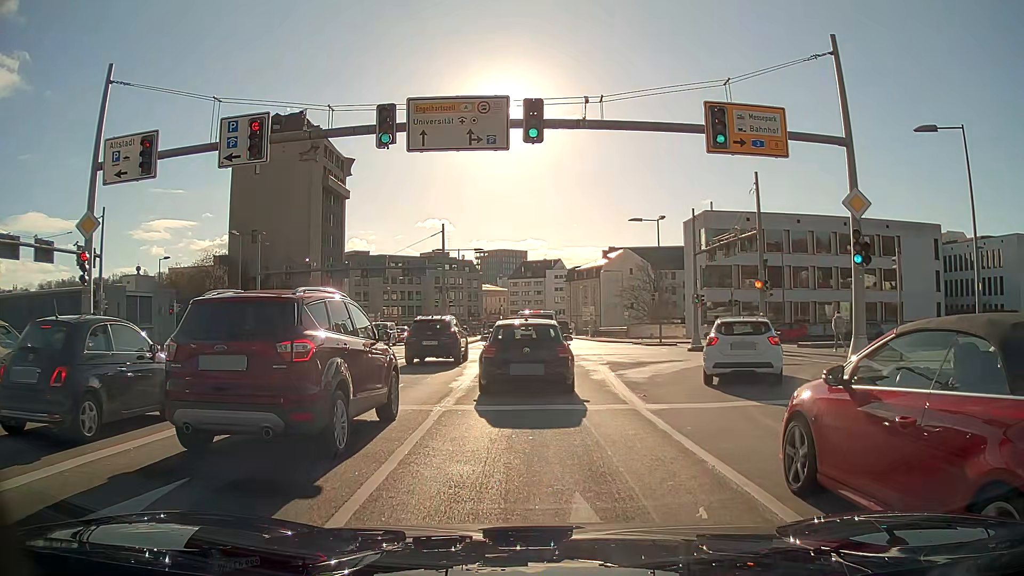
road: primary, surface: asphalt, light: Day
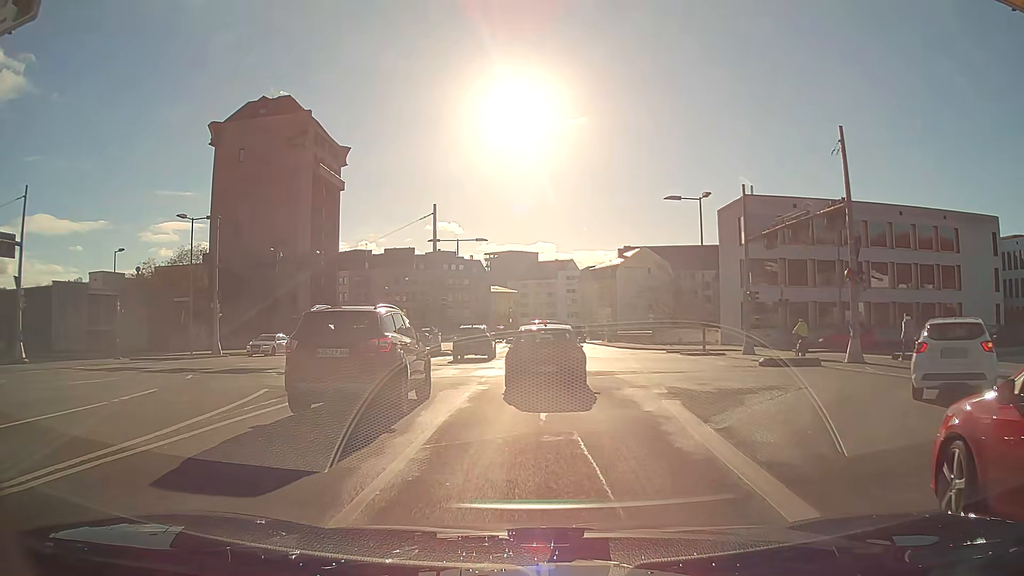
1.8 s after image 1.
(-0.1, +9.3) m; -1°
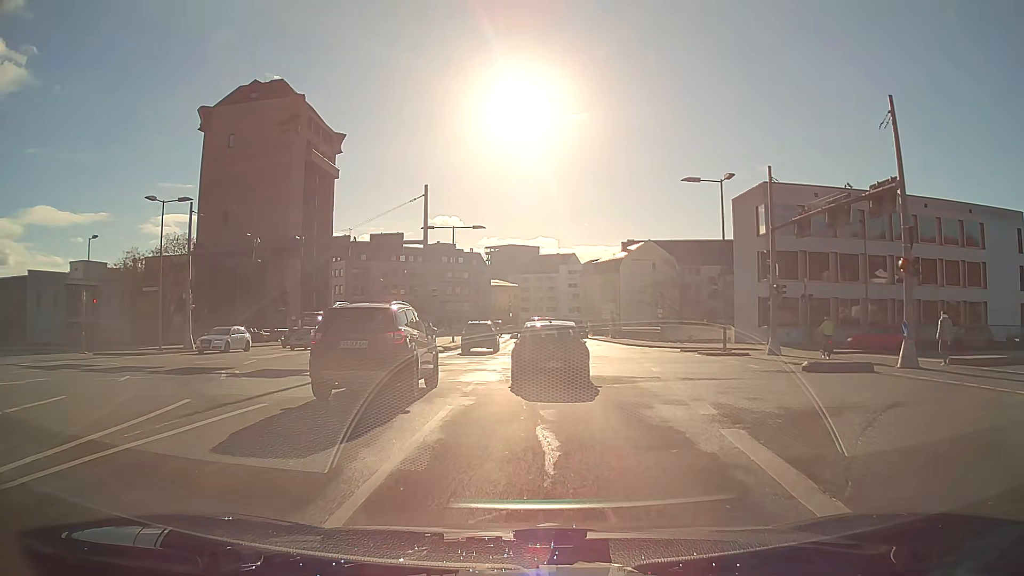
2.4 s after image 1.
(0.0, +3.9) m; 0°
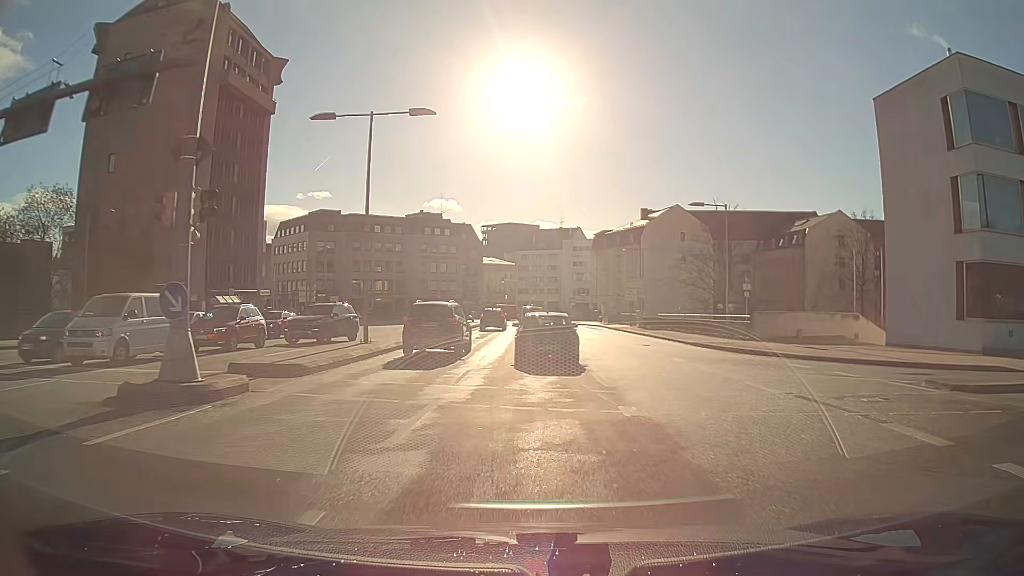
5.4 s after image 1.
(+0.1, +24.7) m; 0°
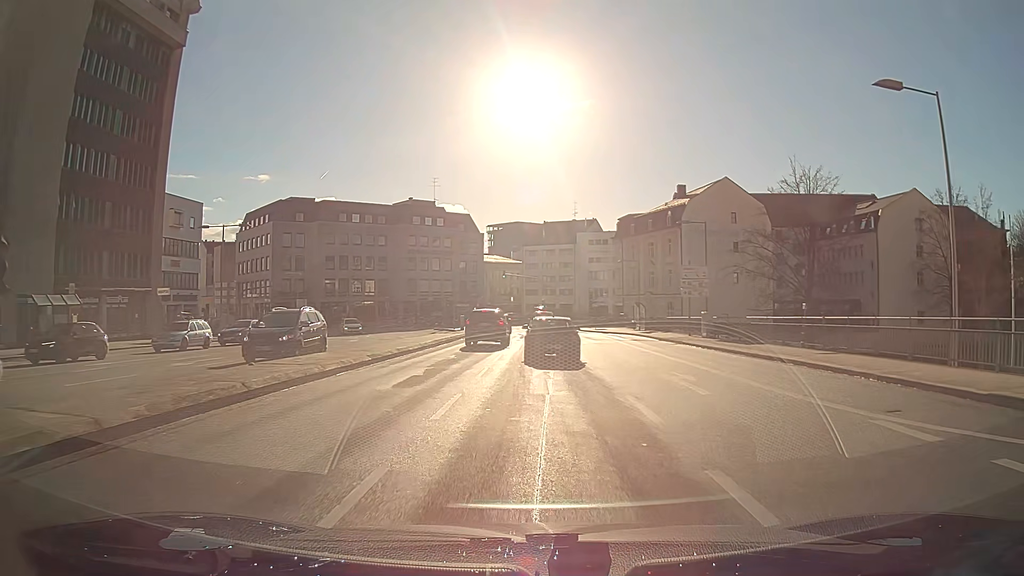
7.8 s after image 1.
(-0.1, +21.9) m; -1°
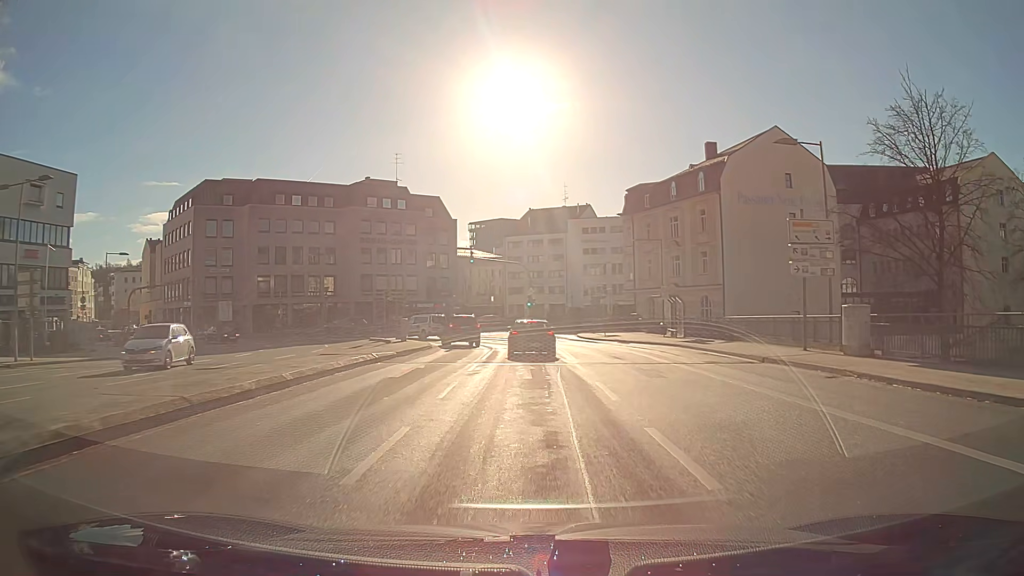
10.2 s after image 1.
(+0.2, +21.7) m; +1°
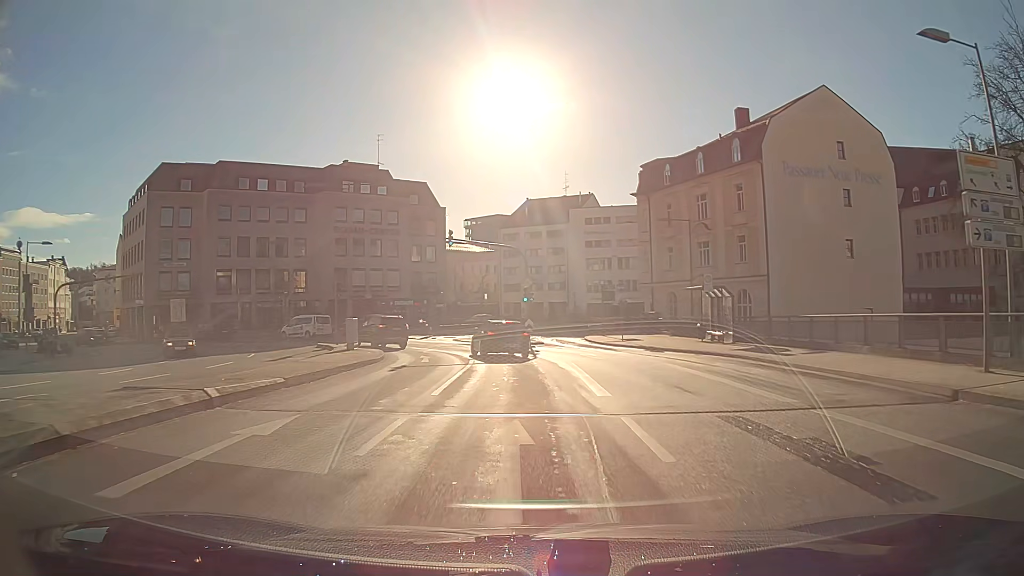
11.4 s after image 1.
(0.0, +11.0) m; 0°
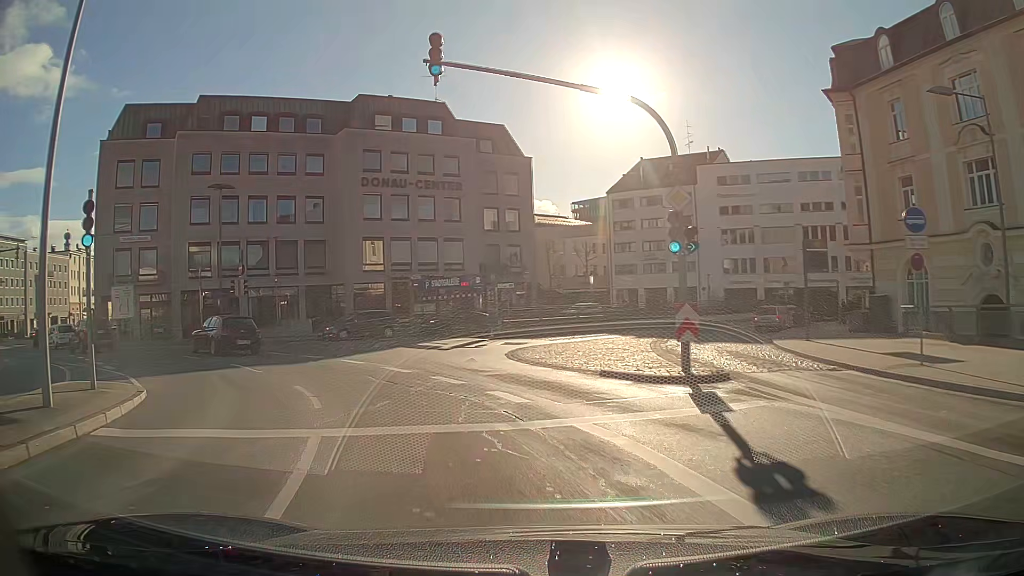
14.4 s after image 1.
(-1.4, +25.2) m; -13°
(-2, +10) (-6, +19) (-13, +26) (-20, +33) (-29, +38) (-36, +45) (-42, +53) (-46, +62) (-50, +71) (-54, +80) m
